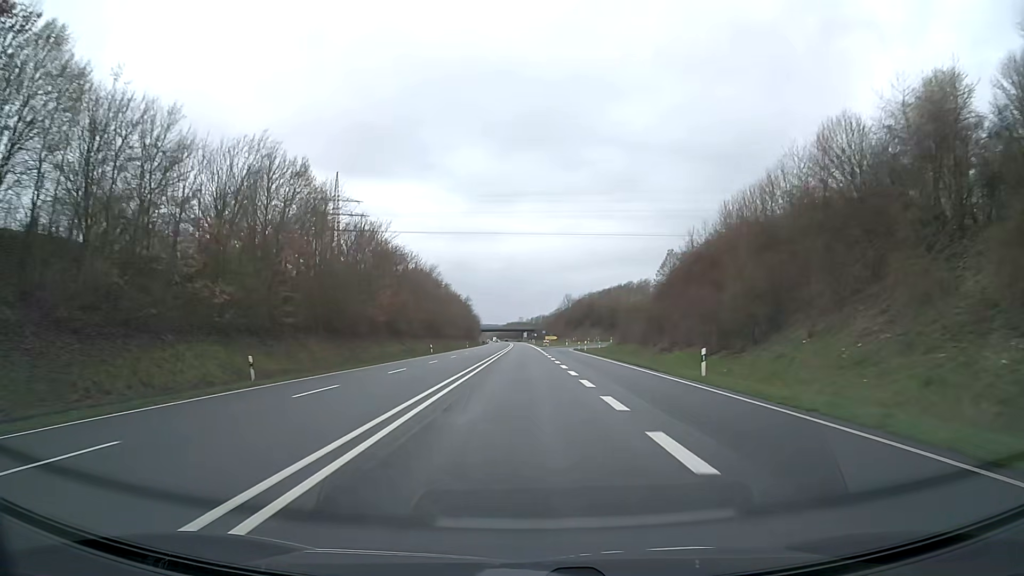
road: trunk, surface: asphalt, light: Day
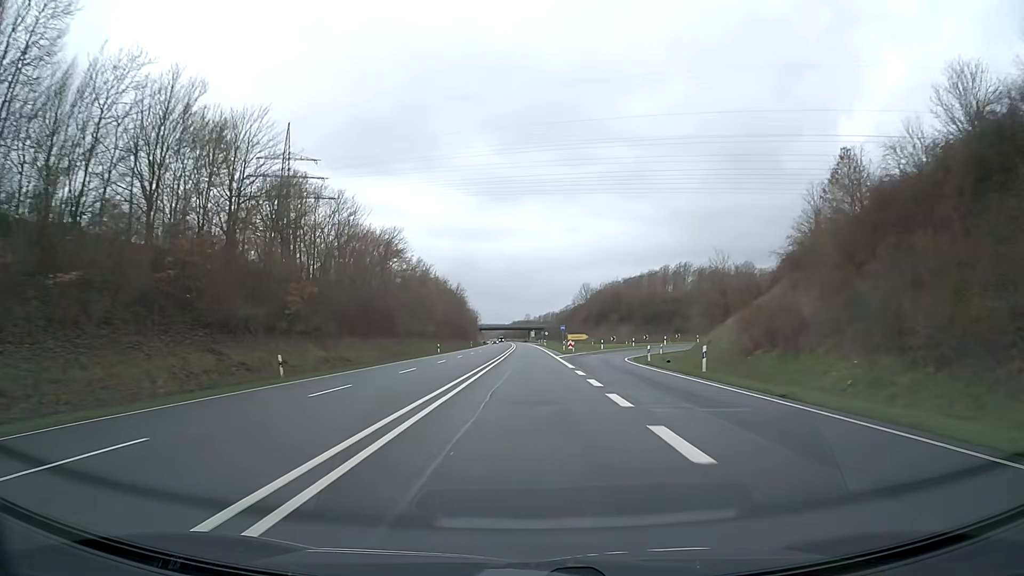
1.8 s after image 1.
(-0.3, +47.5) m; -1°
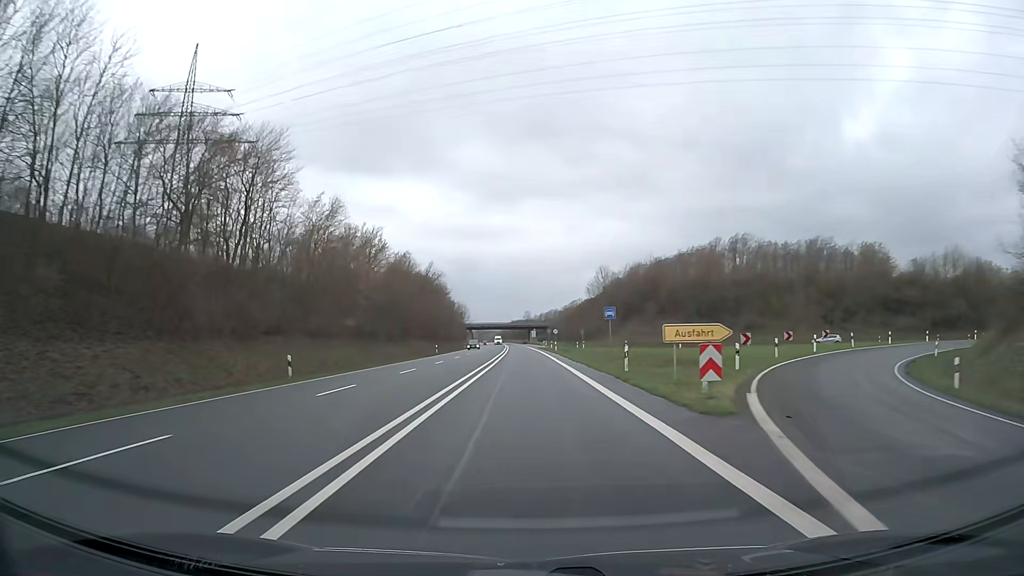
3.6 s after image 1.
(0.0, +47.5) m; 0°
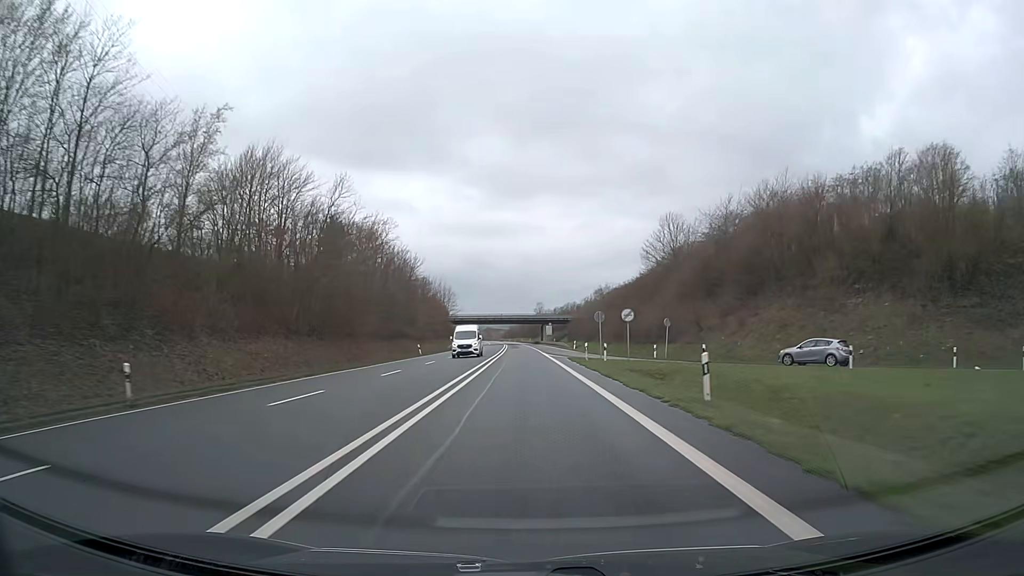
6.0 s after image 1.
(-0.4, +63.3) m; -1°
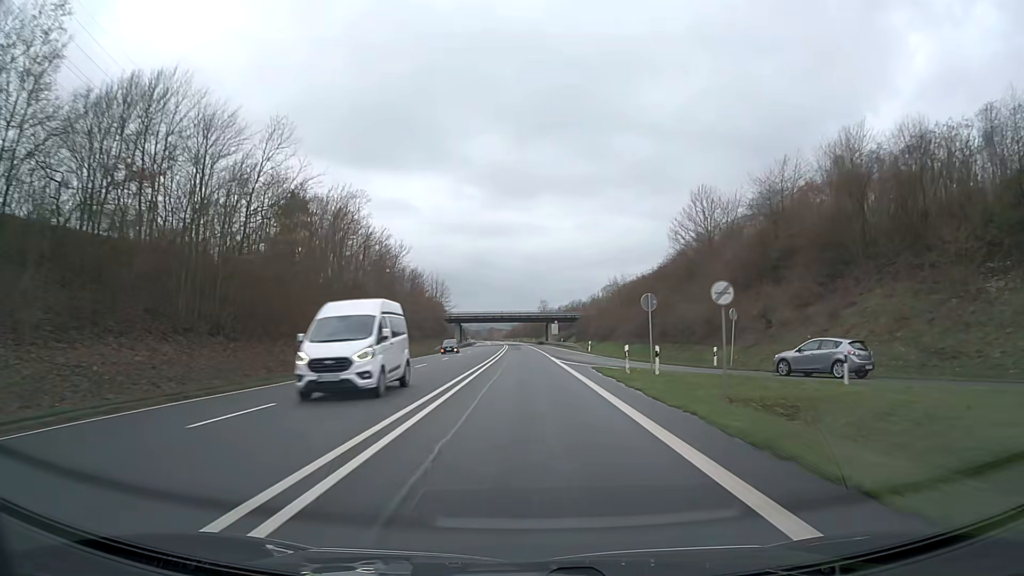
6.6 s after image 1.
(0.0, +15.8) m; 0°
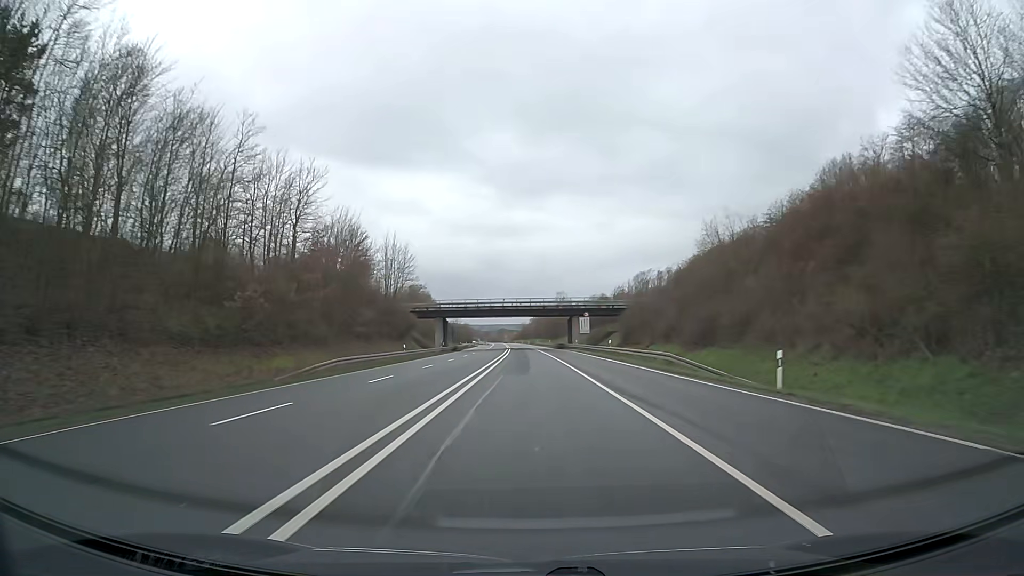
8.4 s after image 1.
(-0.4, +47.5) m; -1°
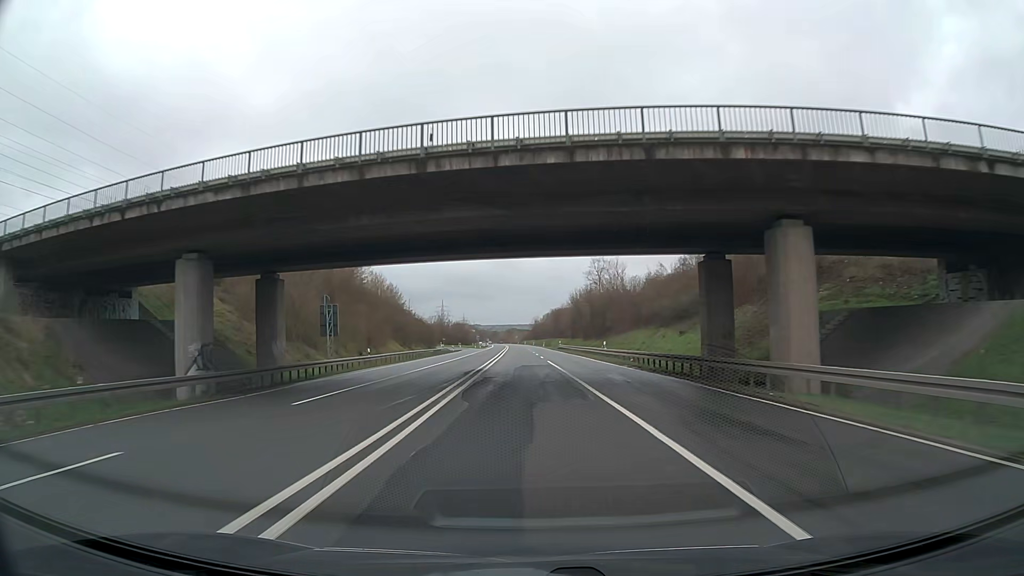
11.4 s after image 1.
(-0.3, +79.1) m; -1°
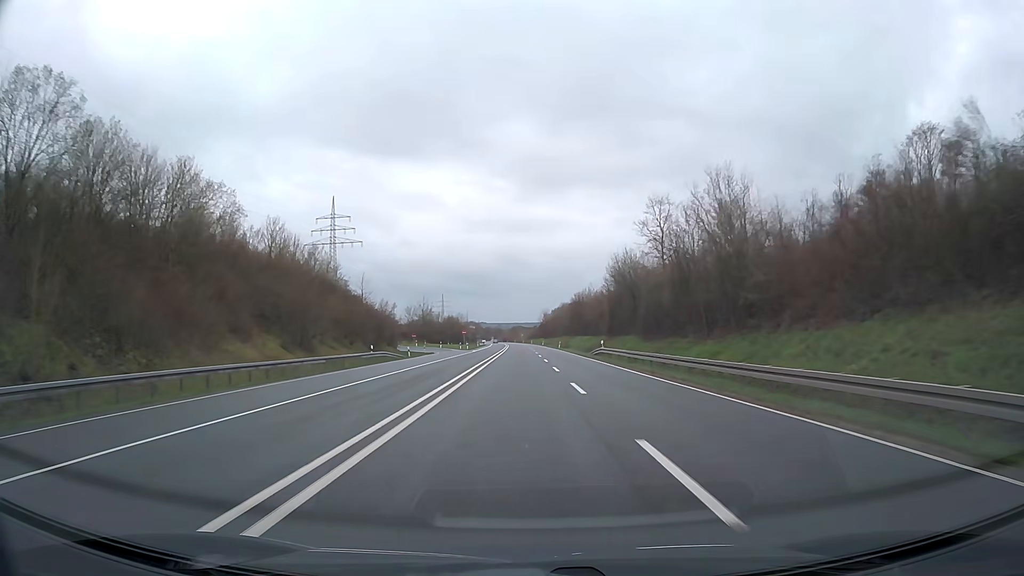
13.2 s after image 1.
(-0.3, +47.4) m; -1°
(0, +10) (0, +20) (0, +30) (0, +40) (0, +50) (0, +60) (0, +70) (+1, +80) (+1, +90) (+1, +100) m
